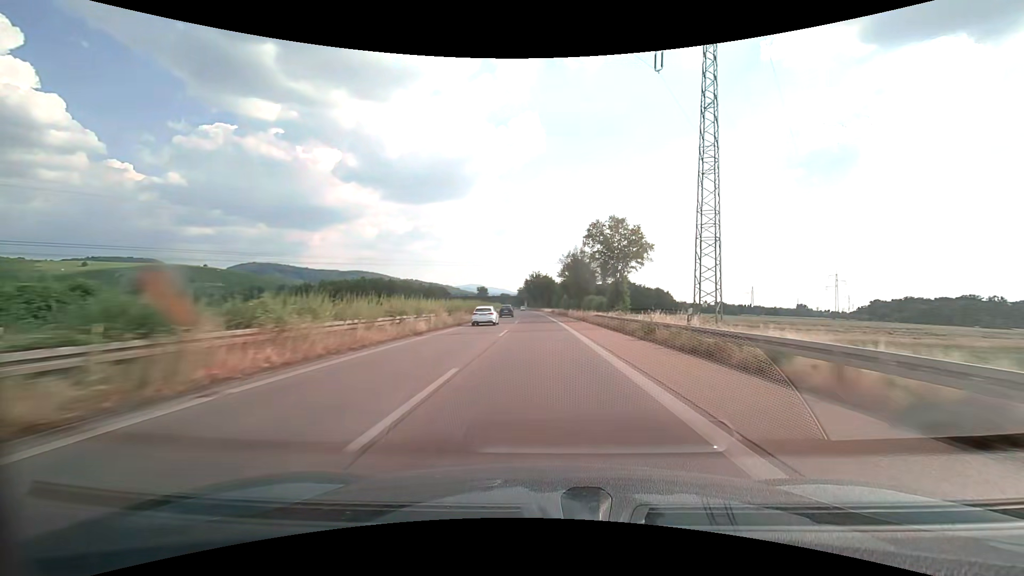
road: trunk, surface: asphalt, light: Day
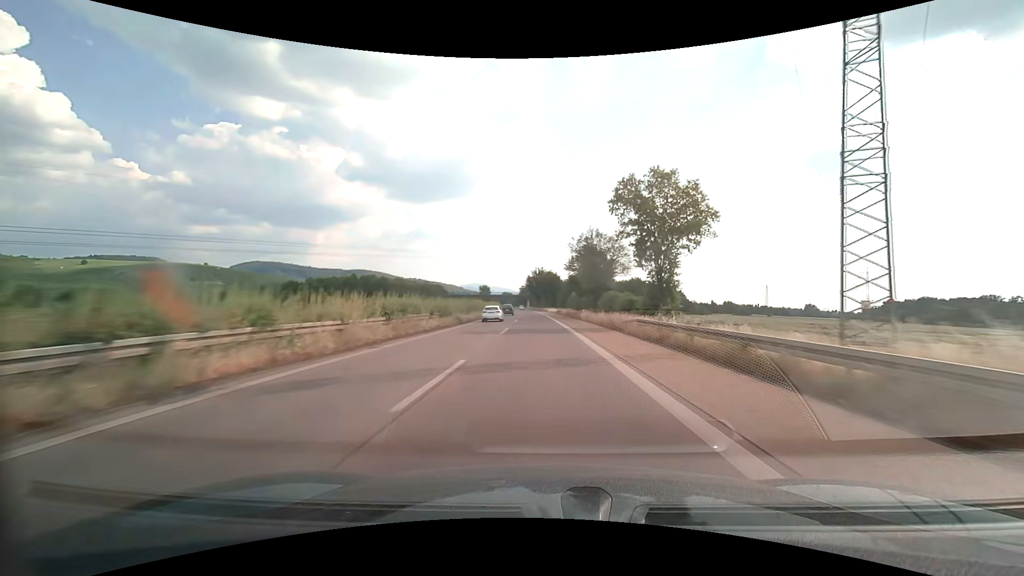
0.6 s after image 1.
(-0.1, +16.4) m; 0°
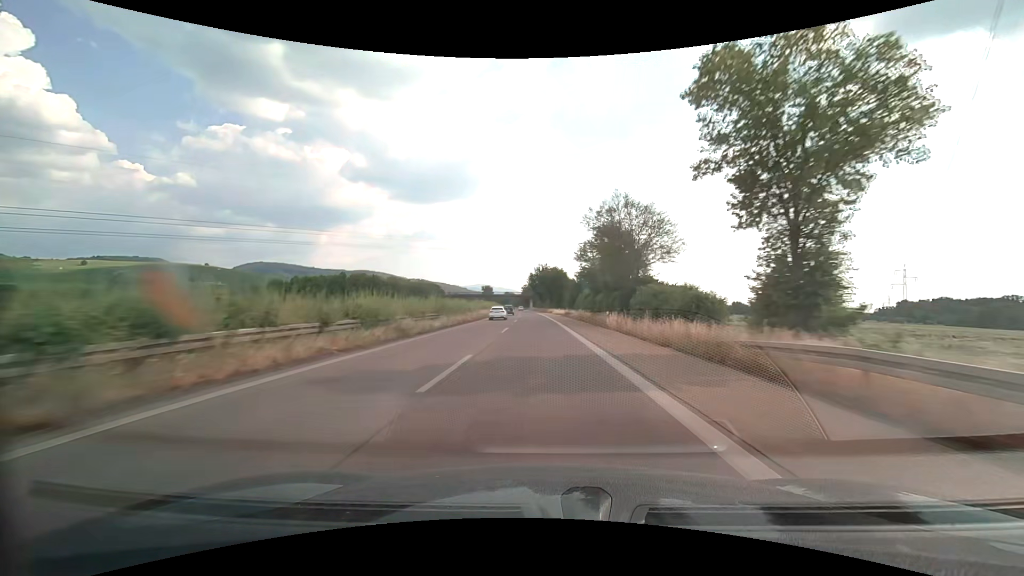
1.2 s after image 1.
(-0.1, +16.5) m; 0°
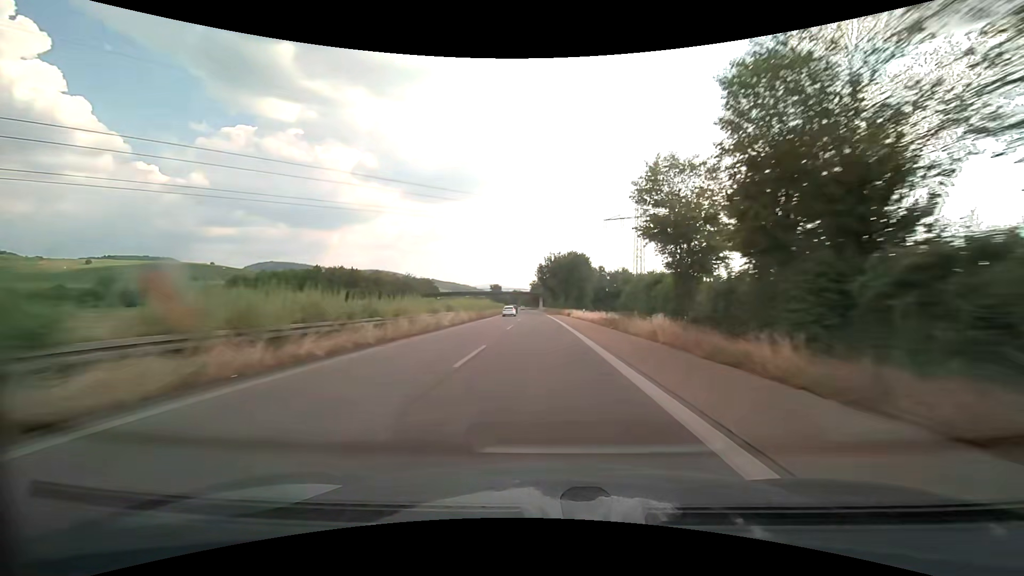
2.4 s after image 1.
(-0.4, +33.1) m; -1°
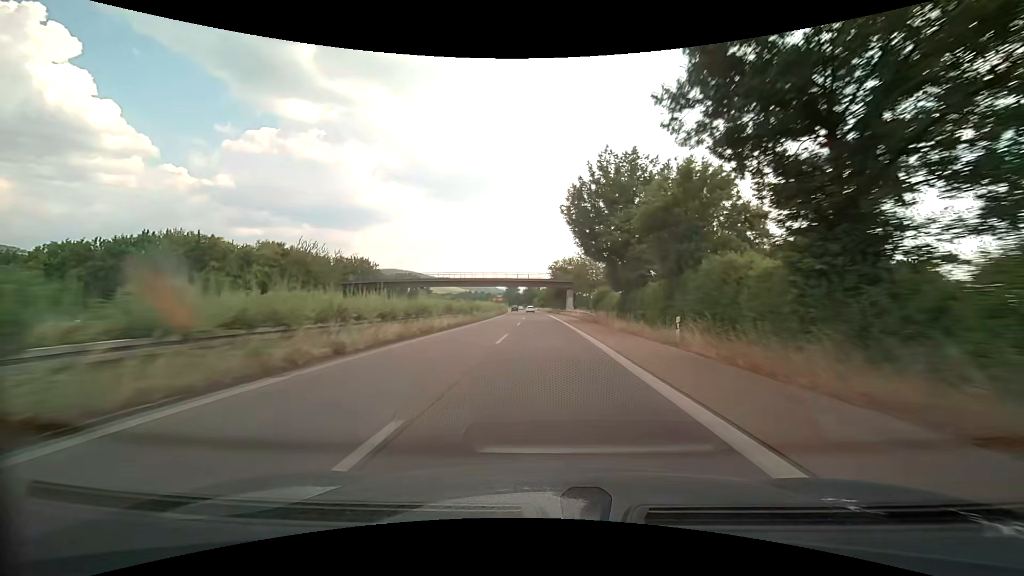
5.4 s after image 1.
(-1.8, +83.2) m; -2°
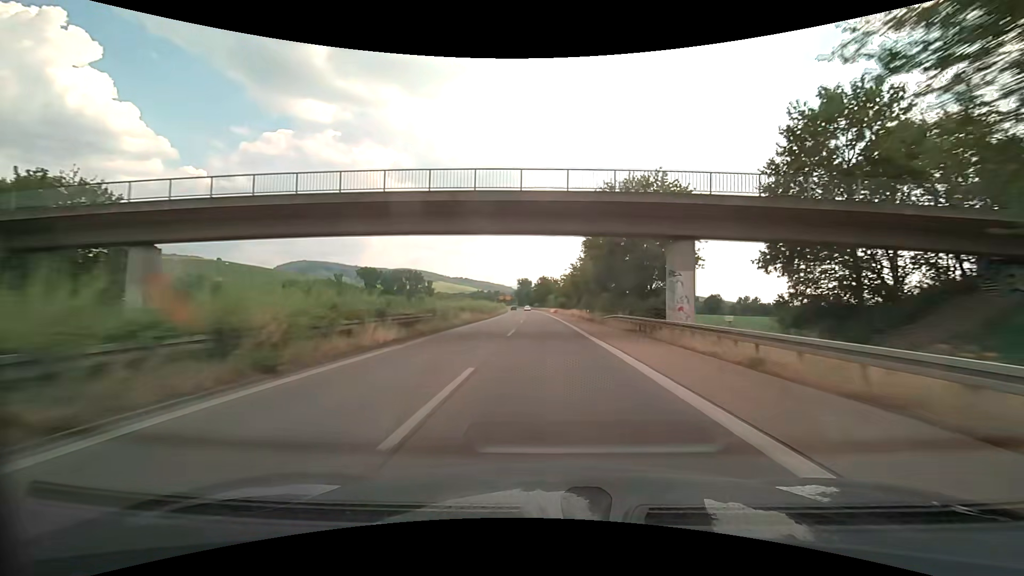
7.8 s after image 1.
(-1.1, +67.2) m; -2°
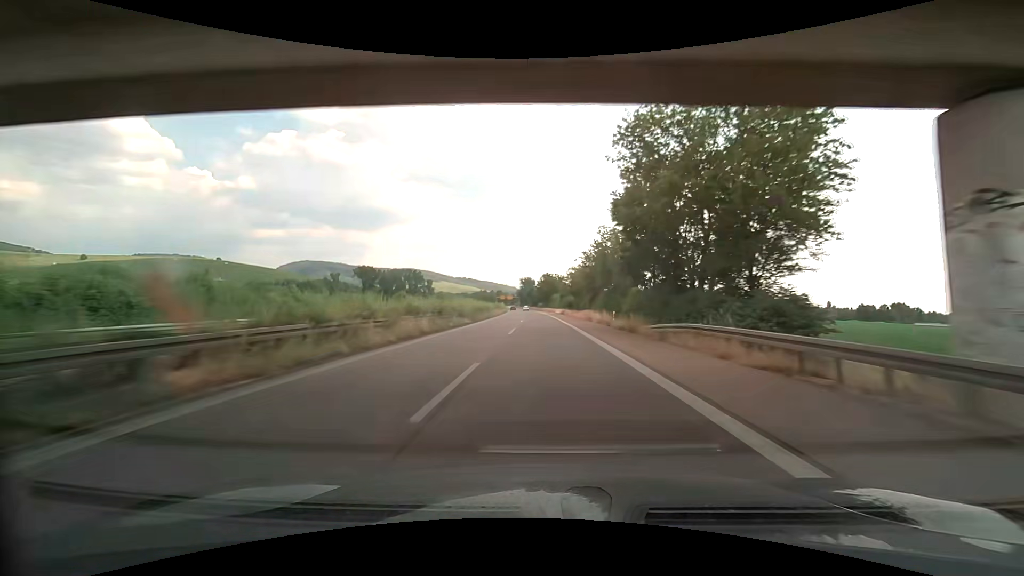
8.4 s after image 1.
(-0.1, +16.9) m; 0°
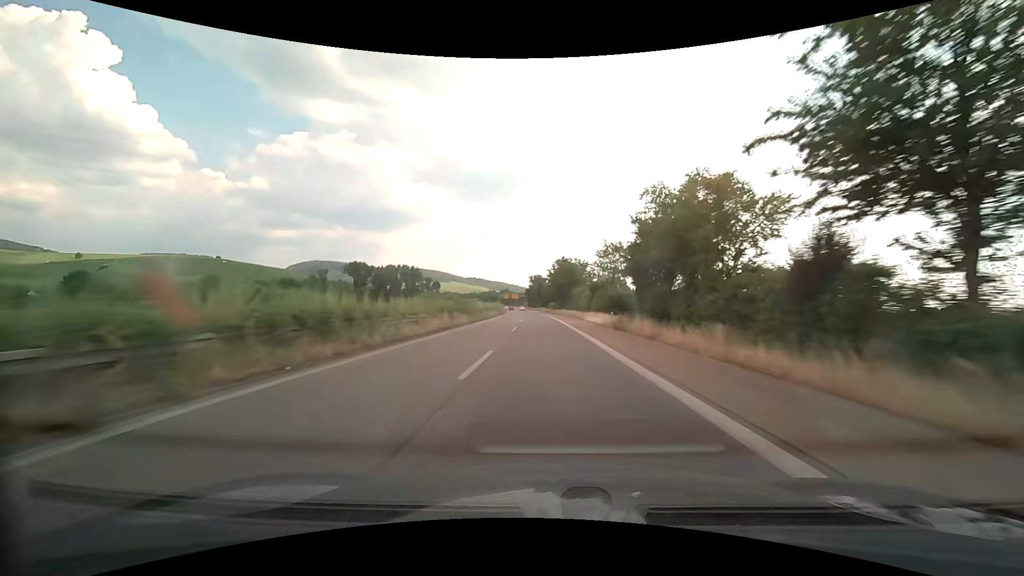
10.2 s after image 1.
(-0.6, +50.8) m; -1°
(0, +10) (0, +20) (0, +30) (0, +40) (-1, +50) (-1, +60) (-1, +70) (-1, +80) (-2, +90) (-2, +100) m
